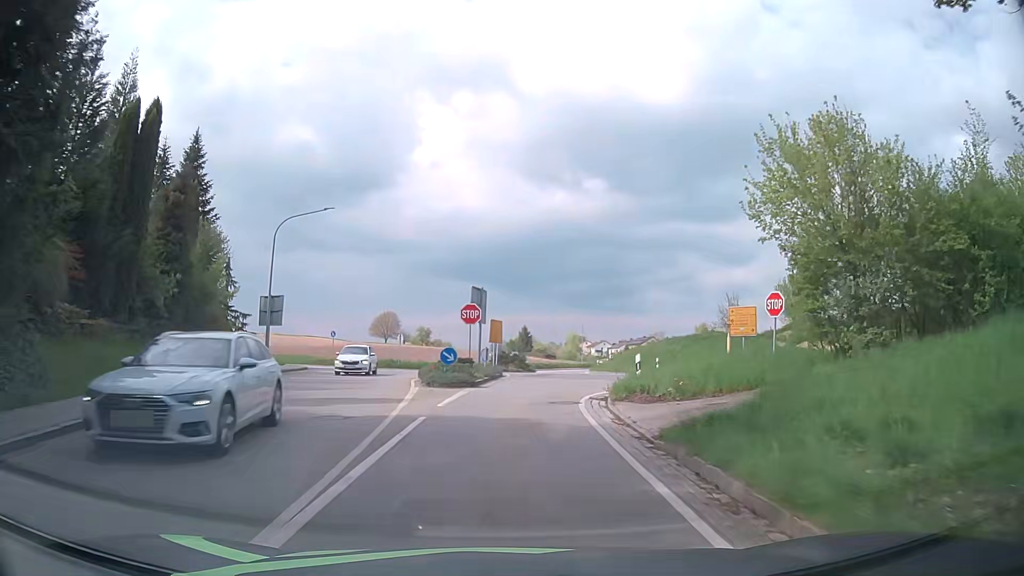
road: tertiary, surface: asphalt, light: Day
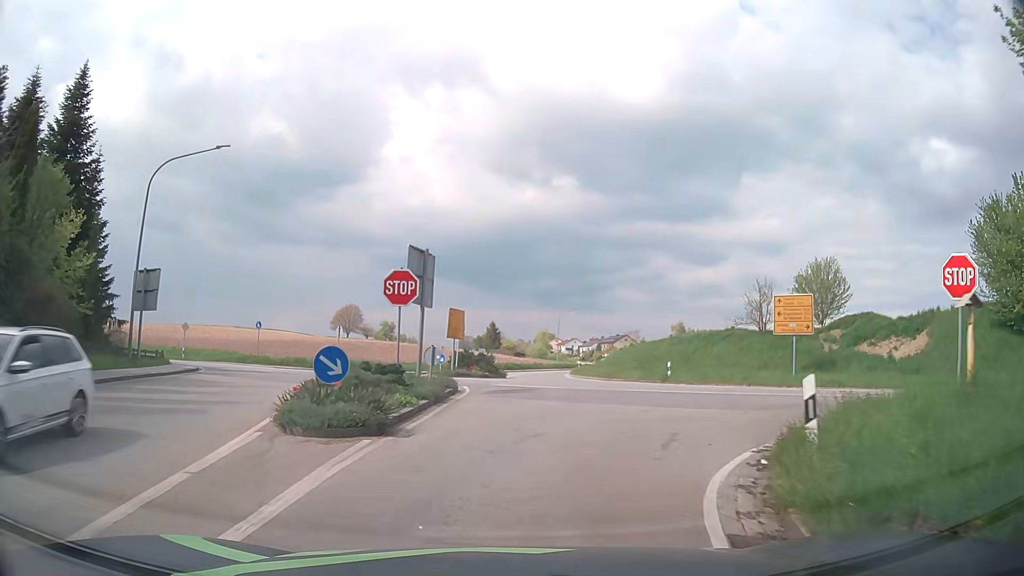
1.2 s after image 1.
(+0.3, +12.1) m; +3°
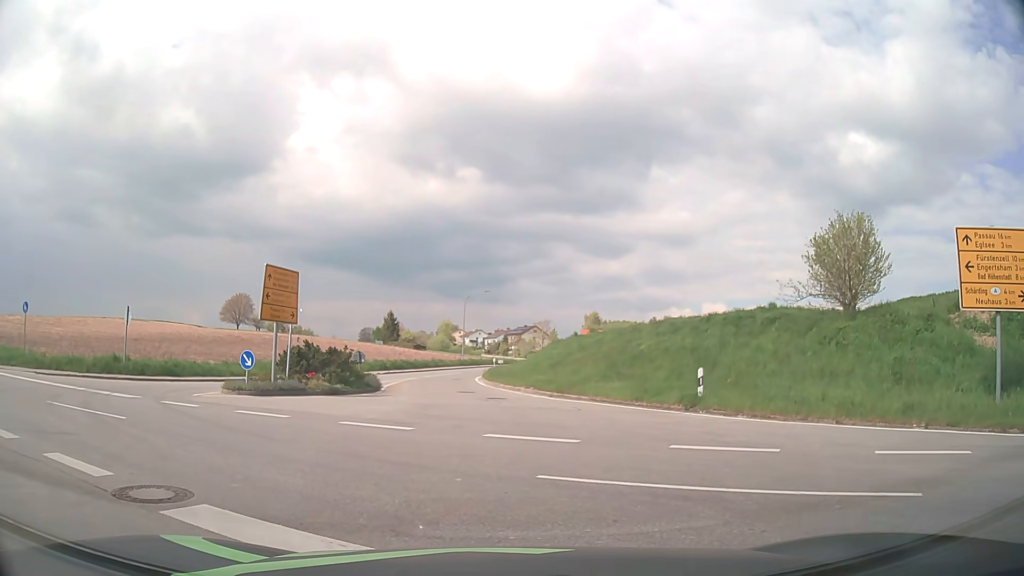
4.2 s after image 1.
(+1.1, +18.7) m; +8°
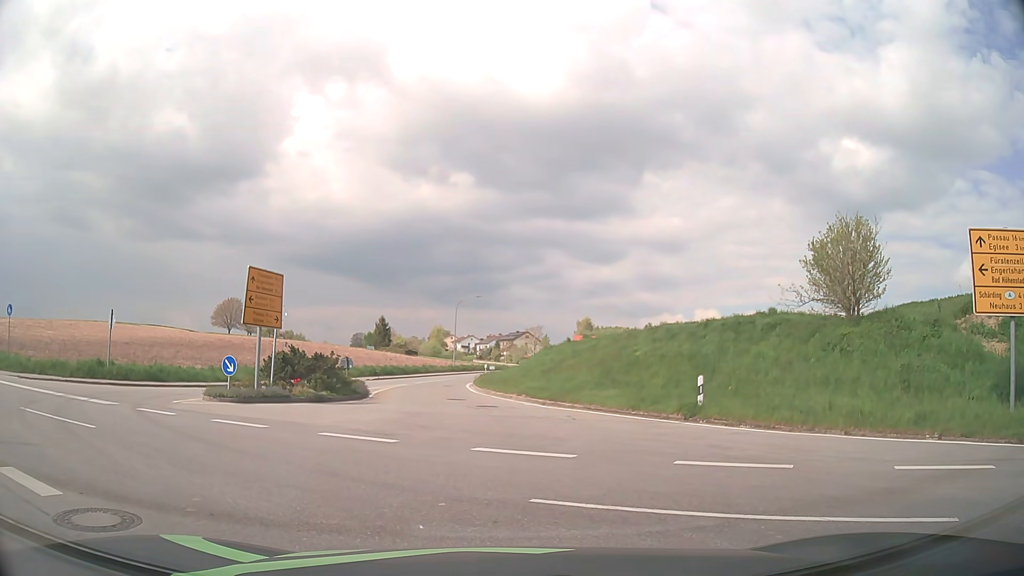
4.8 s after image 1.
(0.0, +0.7) m; +1°
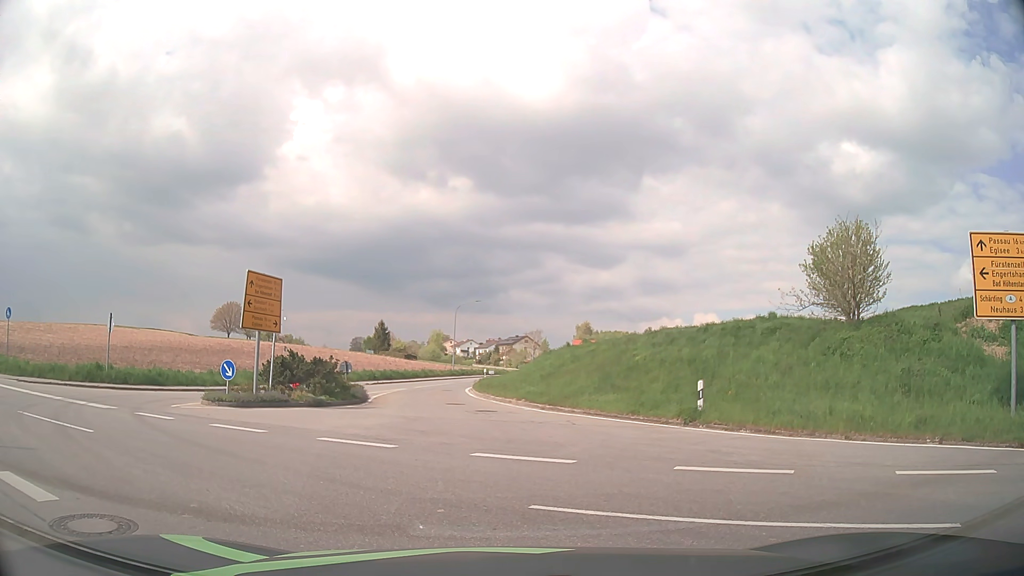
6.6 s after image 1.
(0.0, +0.2) m; 0°
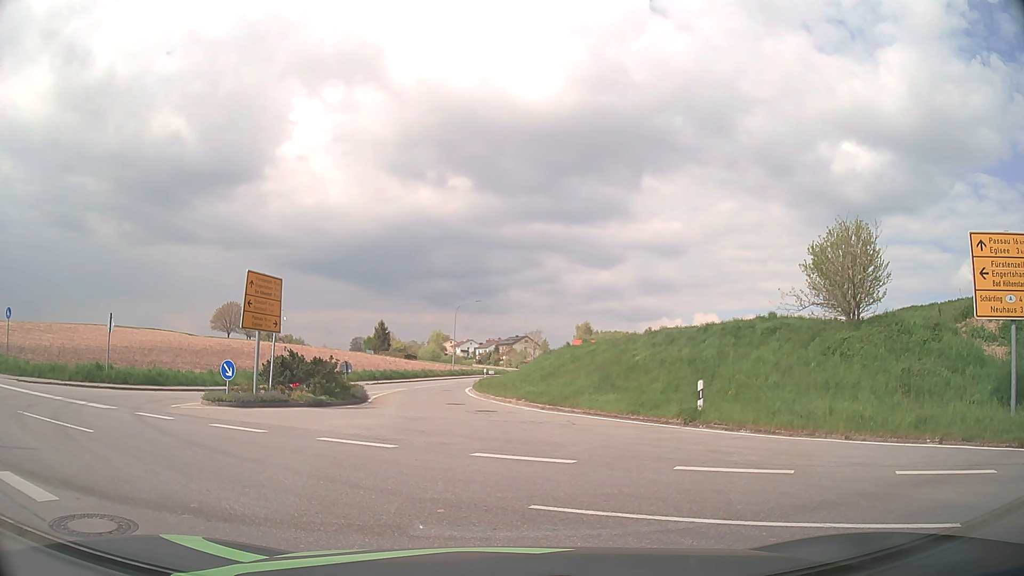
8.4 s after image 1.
(0.0, 0.0) m; 0°
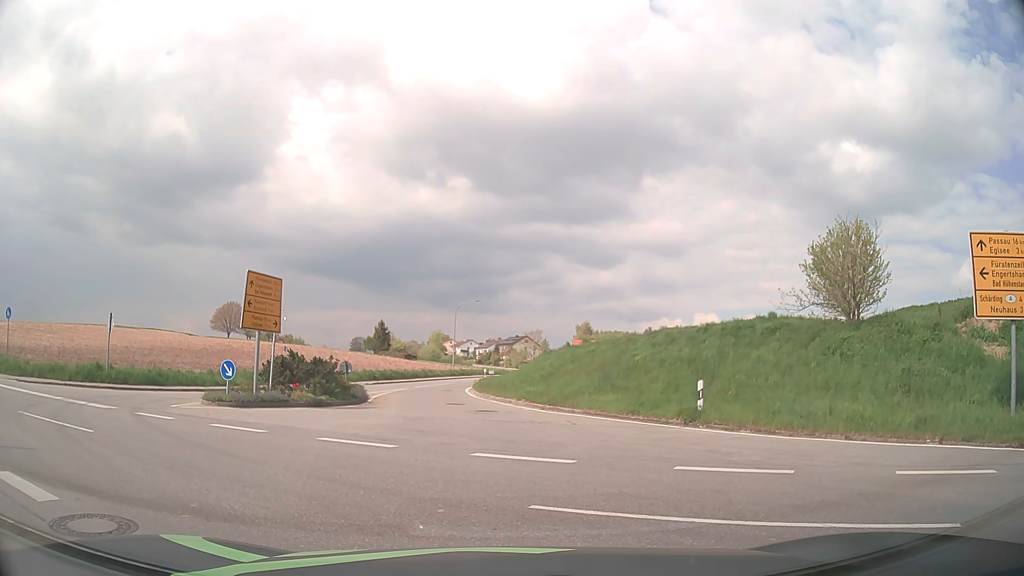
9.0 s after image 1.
(0.0, 0.0) m; 0°
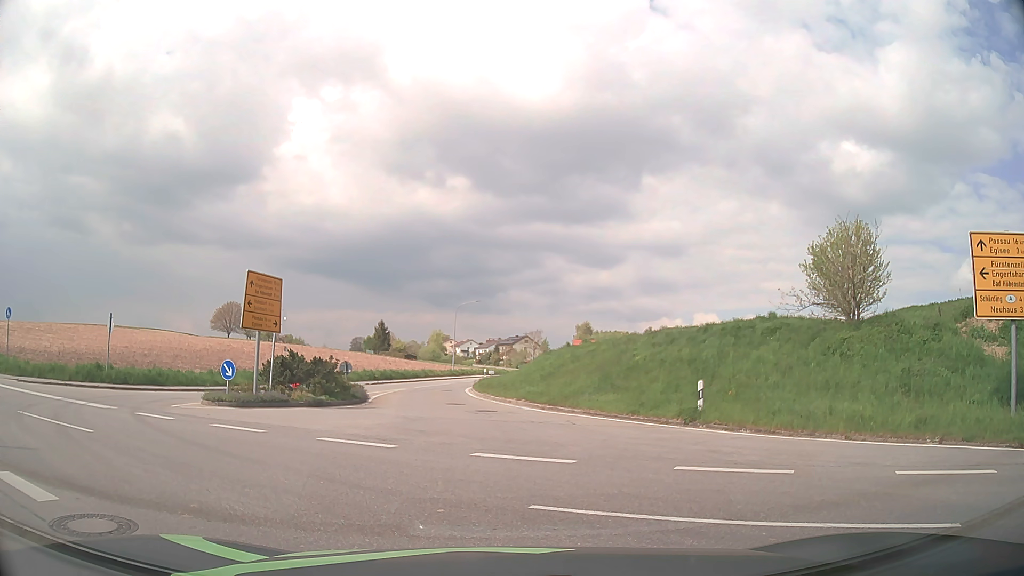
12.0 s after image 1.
(0.0, 0.0) m; 0°
(-2, +9) (-10, +16) (-19, +20) (-28, +24) (-37, +28) (-47, +32) (-56, +36) (-65, +40) (-74, +44) (-84, +48) m
